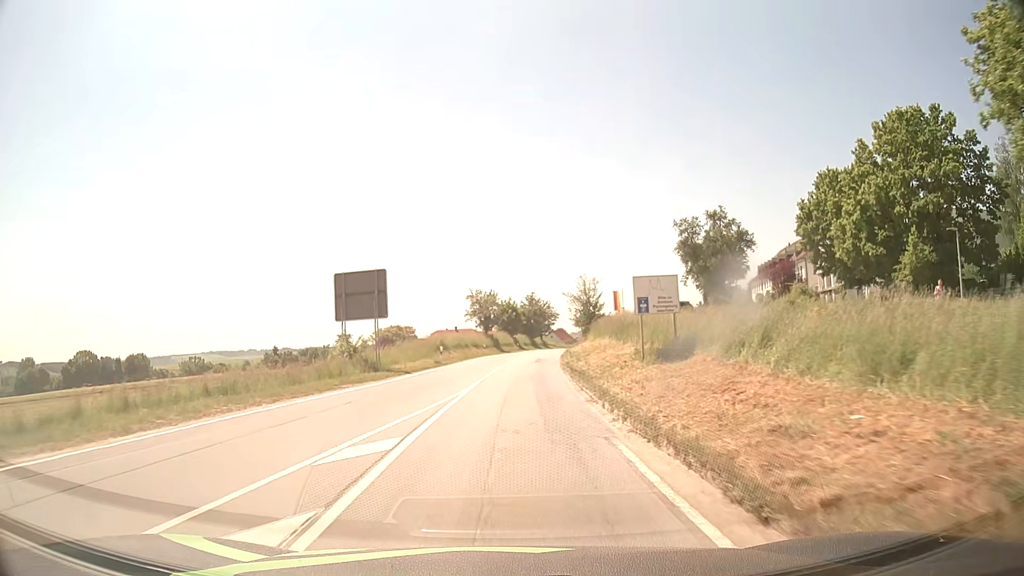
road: secondary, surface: asphalt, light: Day
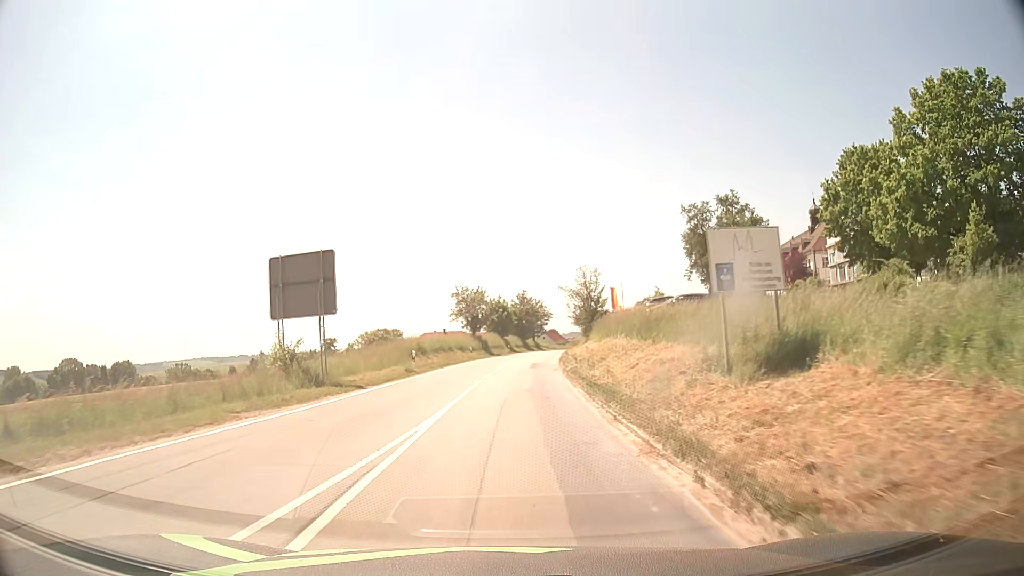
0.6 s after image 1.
(+0.1, +7.6) m; +1°
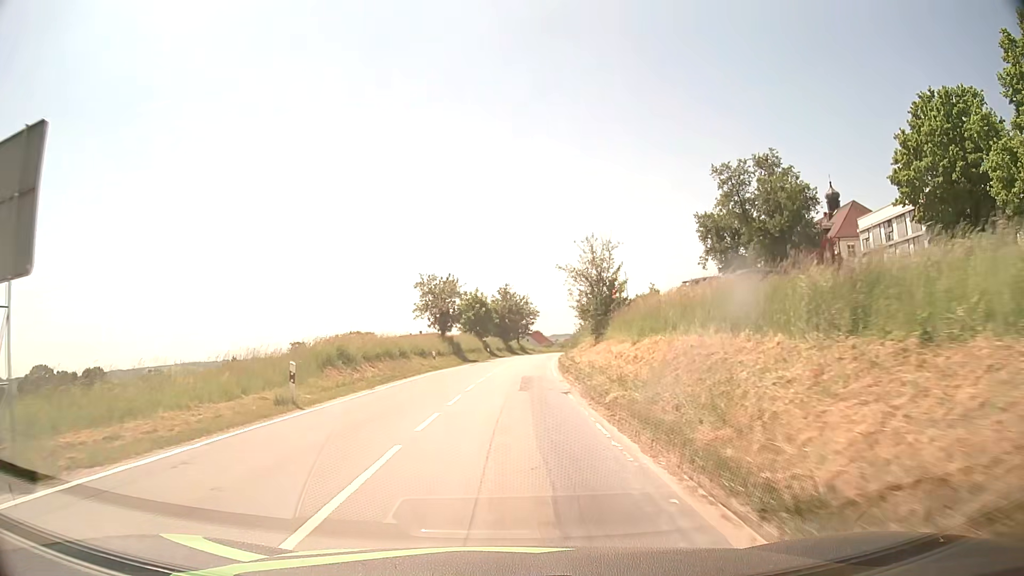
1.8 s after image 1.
(+0.2, +15.2) m; +1°
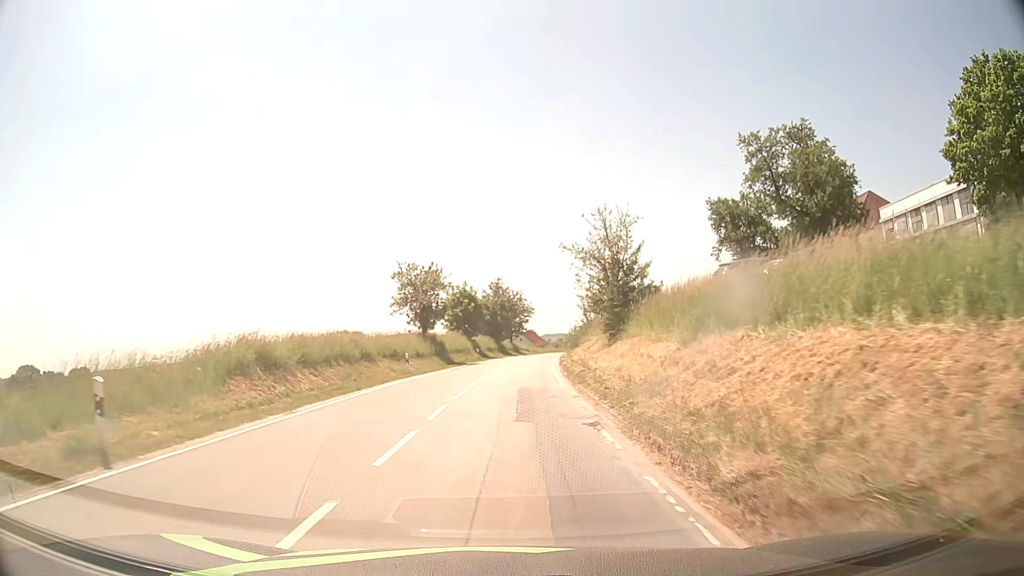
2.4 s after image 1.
(+0.1, +7.6) m; +1°
